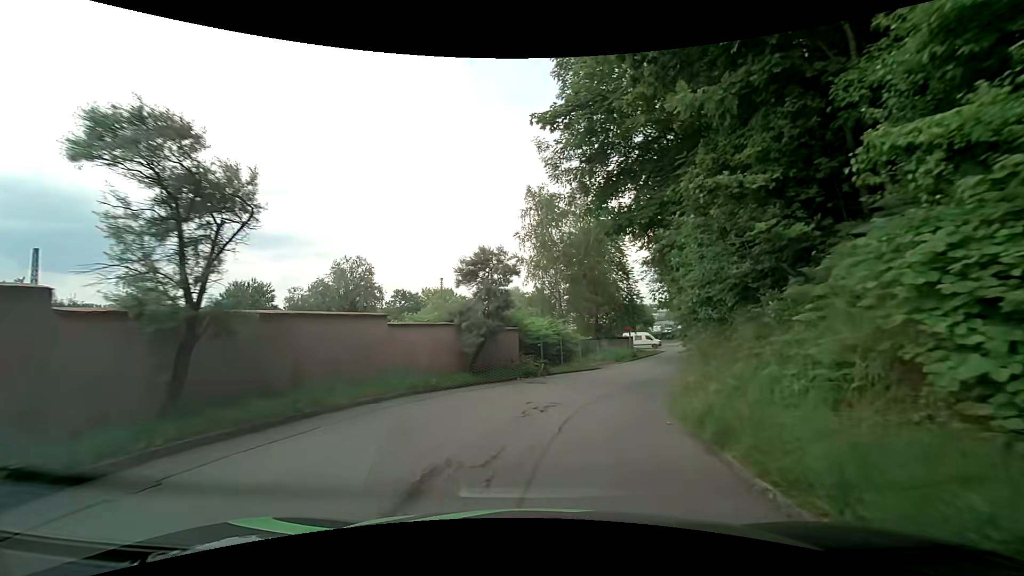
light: Day
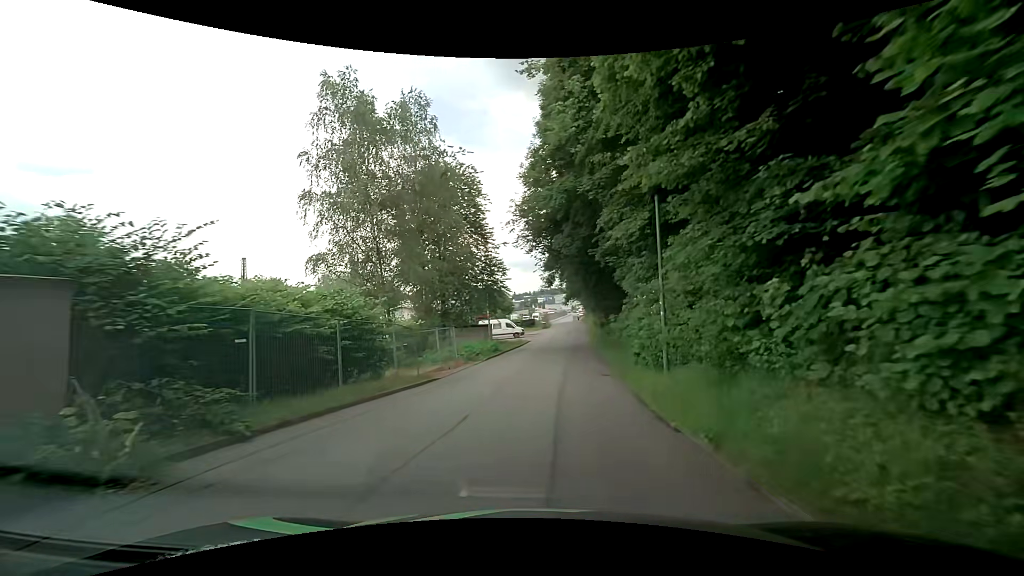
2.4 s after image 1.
(+2.2, +16.9) m; +15°
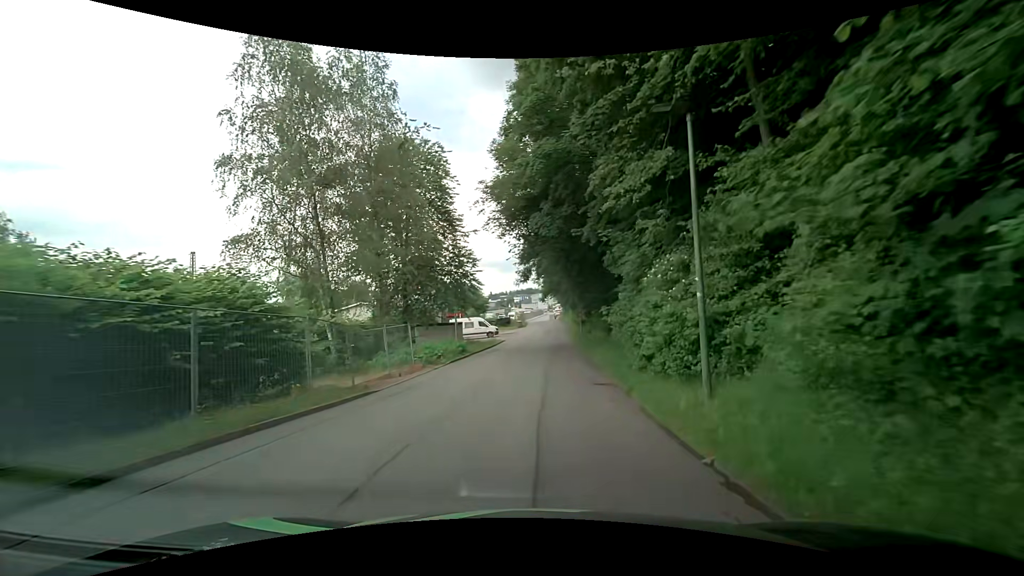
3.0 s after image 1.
(+0.2, +4.5) m; +4°
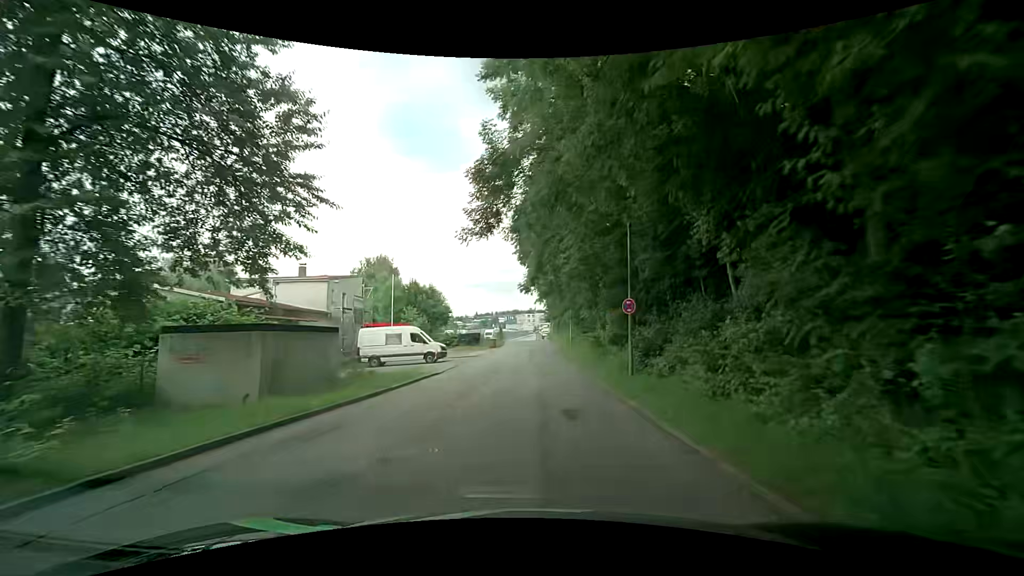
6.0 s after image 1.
(+1.1, +26.4) m; +2°
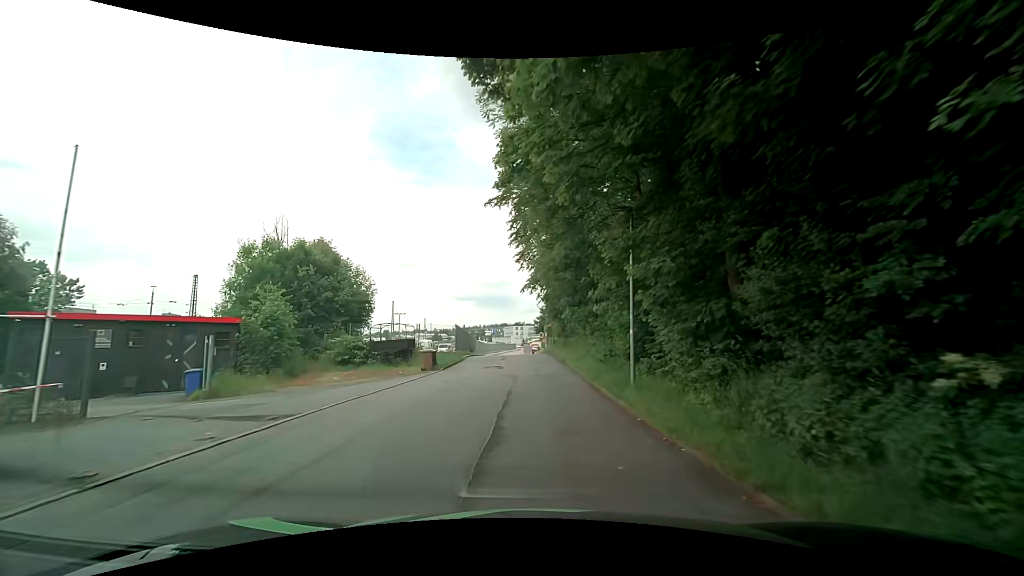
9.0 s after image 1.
(+0.5, +29.2) m; +3°
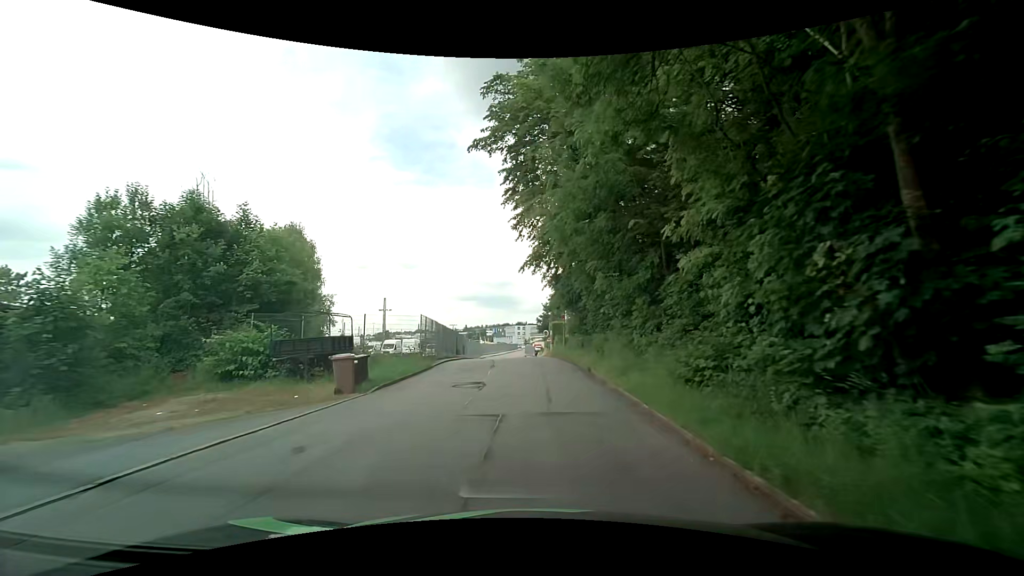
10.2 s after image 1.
(-0.3, +11.4) m; -1°
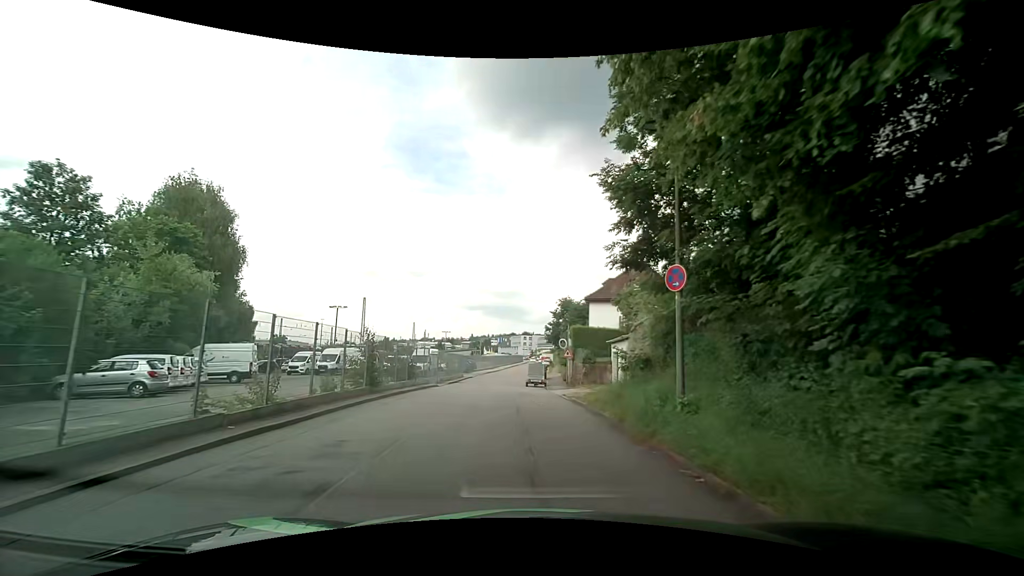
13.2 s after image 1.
(-0.1, +23.7) m; 0°
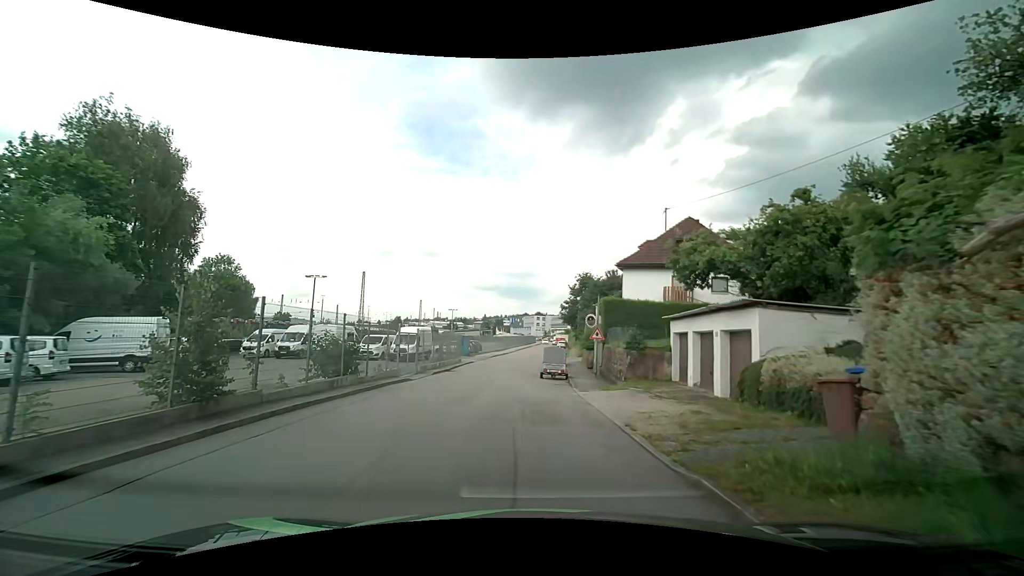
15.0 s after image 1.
(-0.4, +10.5) m; -4°
